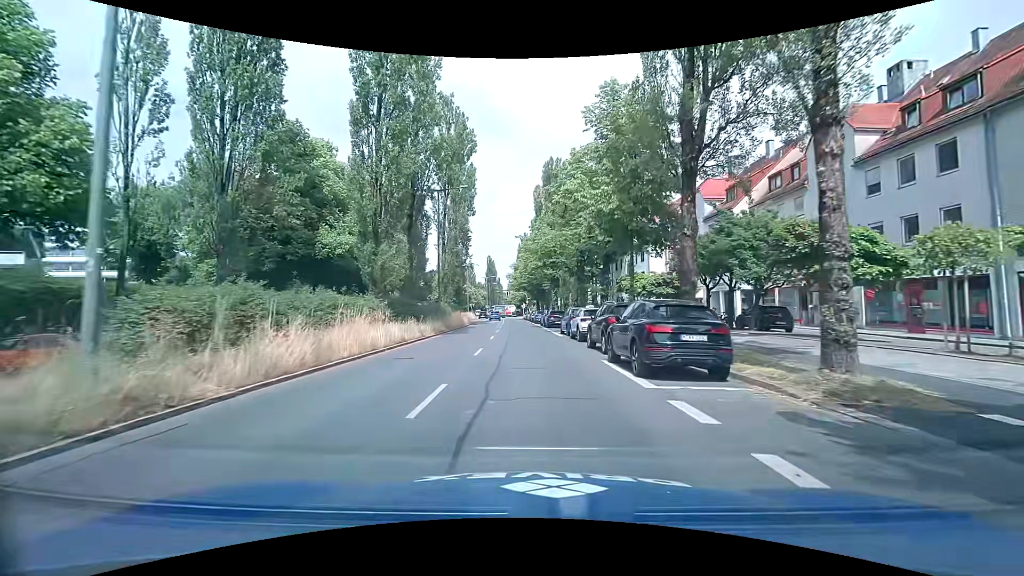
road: secondary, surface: asphalt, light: Day
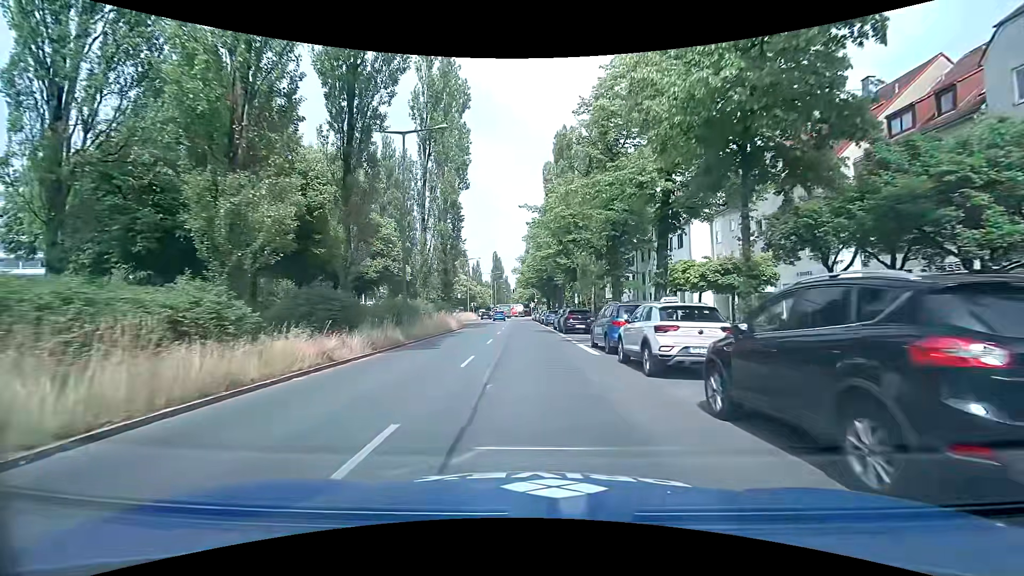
(-0.2, +12.3) m; -2°
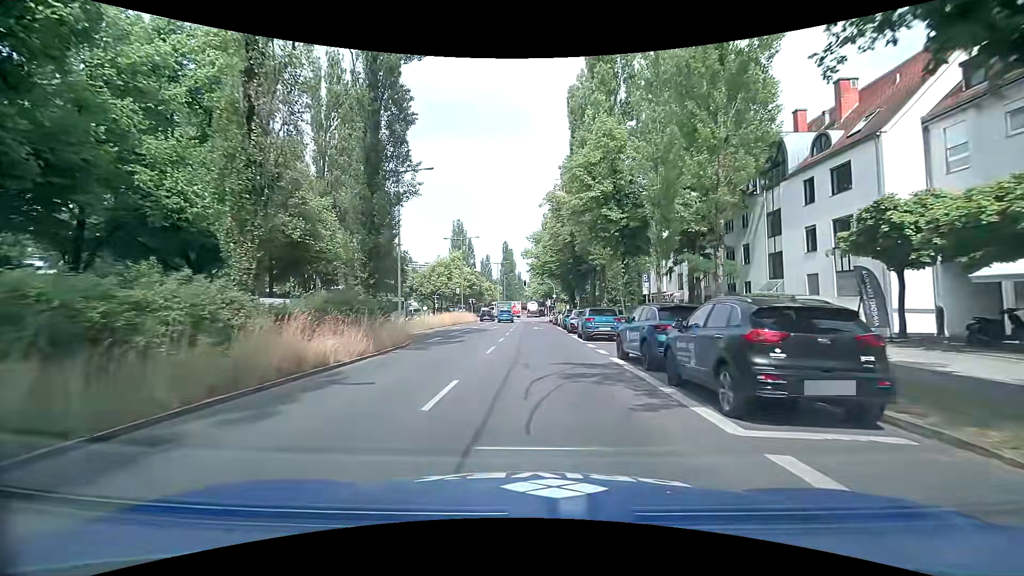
(-0.2, +23.3) m; -1°
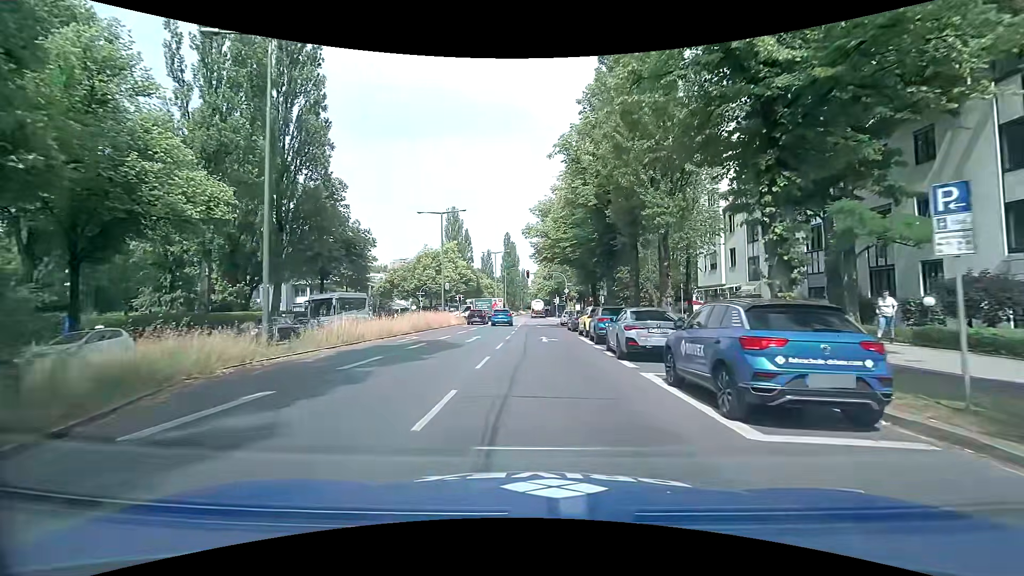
(-0.1, +16.4) m; -1°
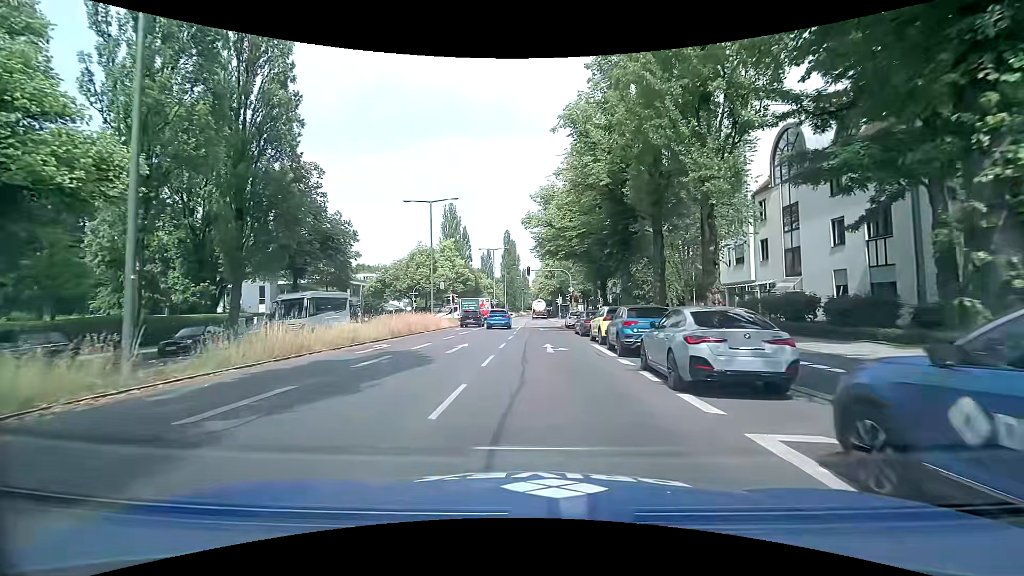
(0.0, +5.3) m; +1°
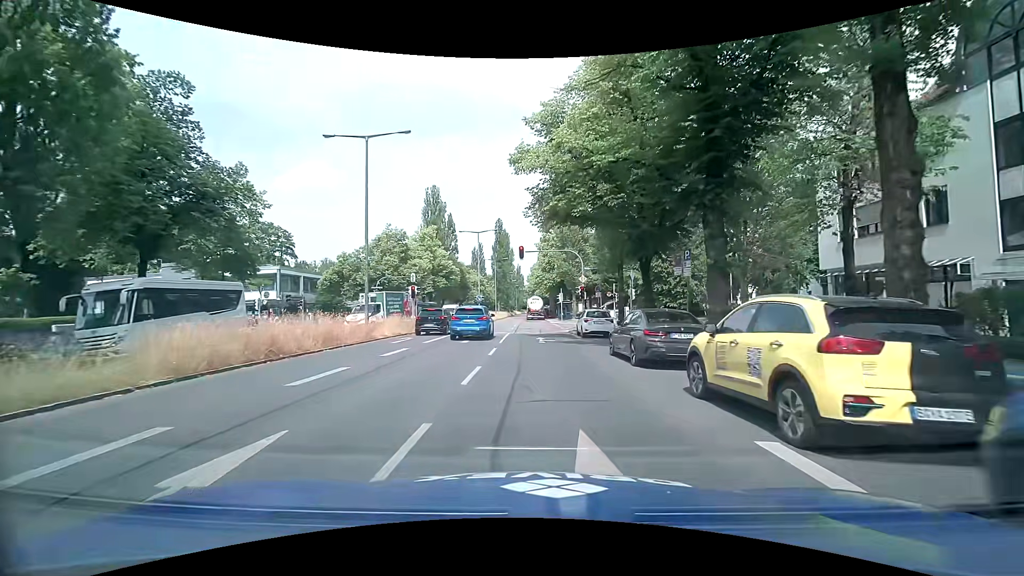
(-0.3, +15.1) m; -1°
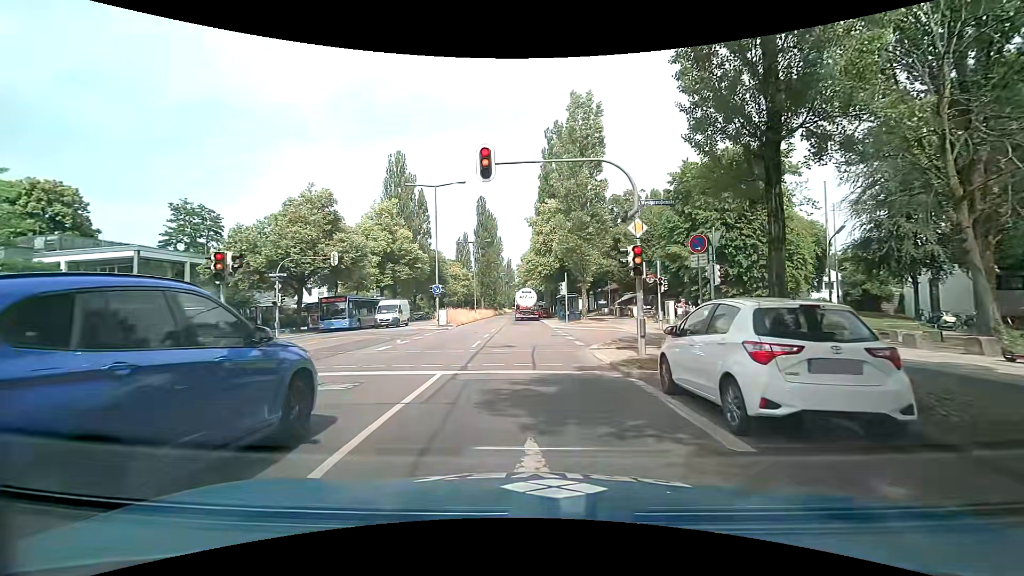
(+0.3, +20.2) m; +2°
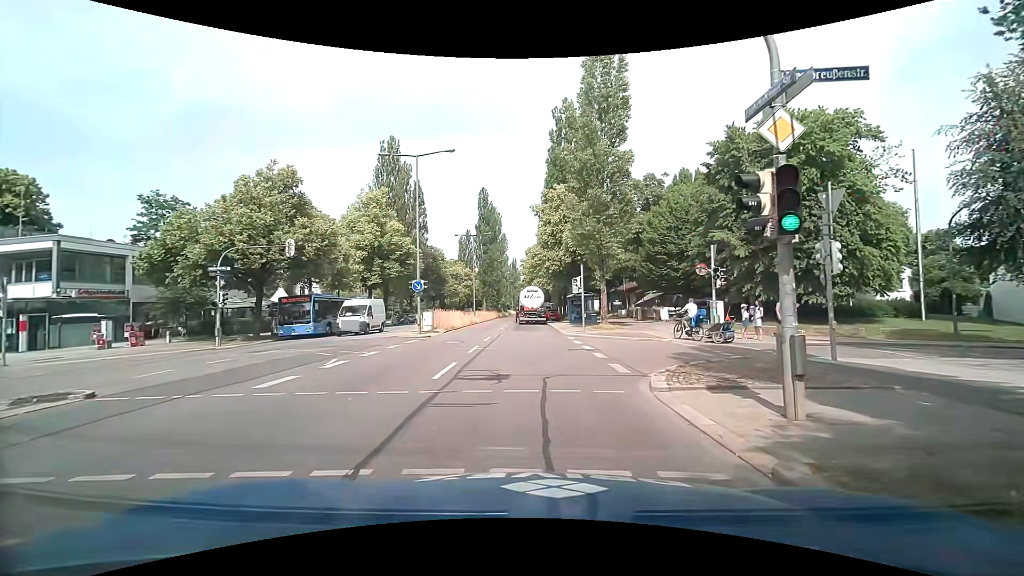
(-0.2, +7.6) m; -3°
